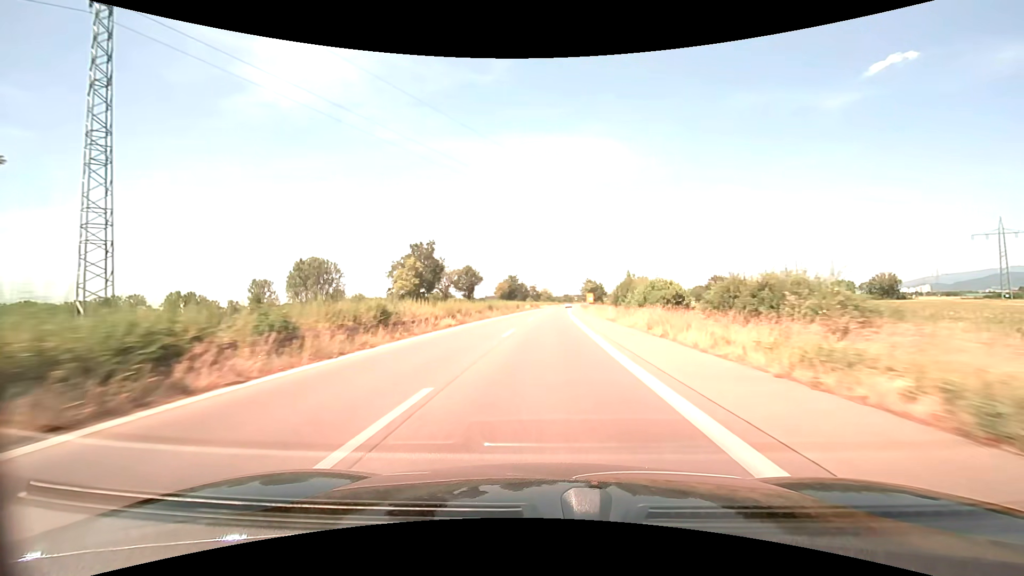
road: trunk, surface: asphalt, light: Day
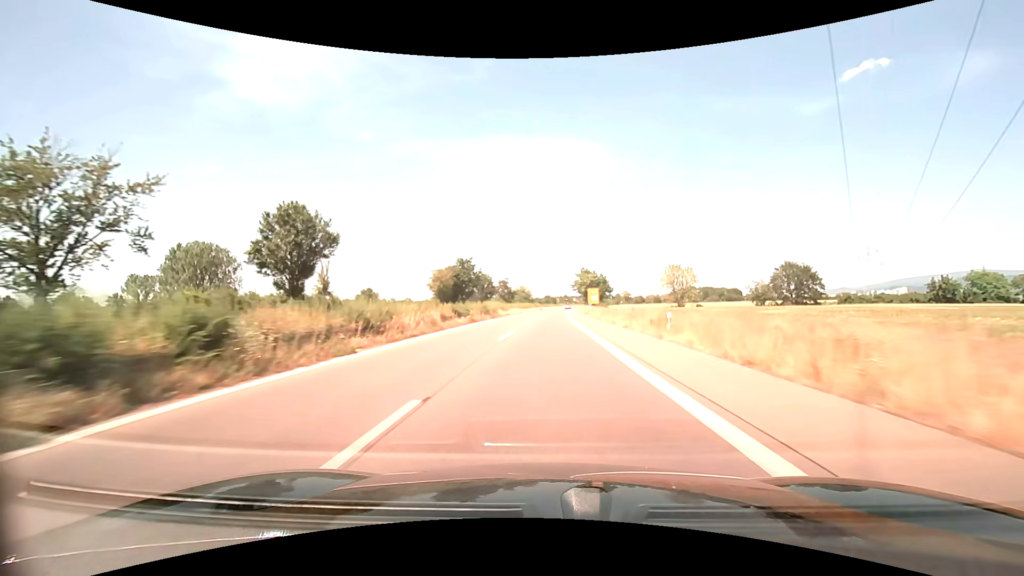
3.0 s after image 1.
(+1.7, +73.2) m; +2°
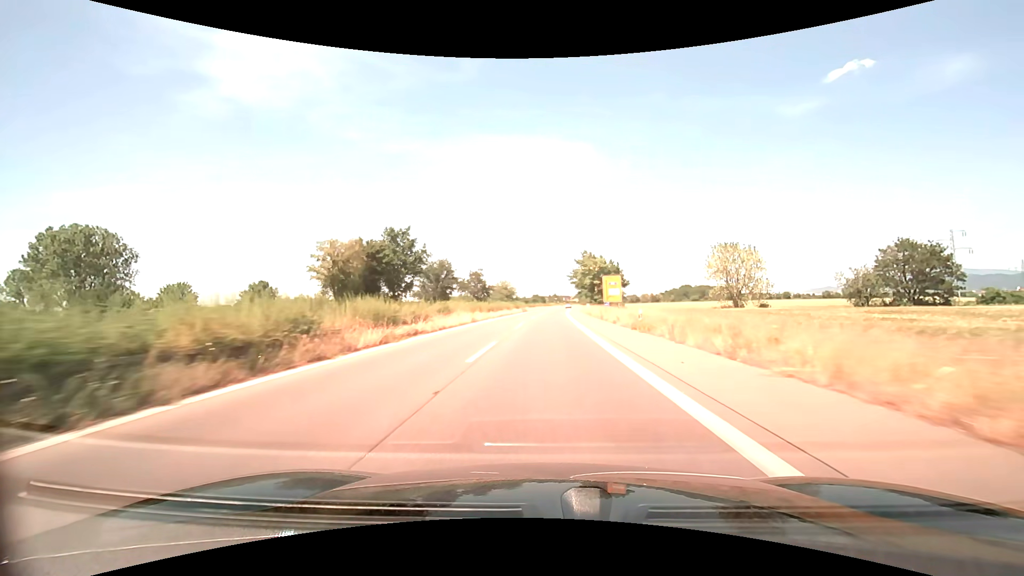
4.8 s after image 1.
(+0.5, +43.7) m; +1°
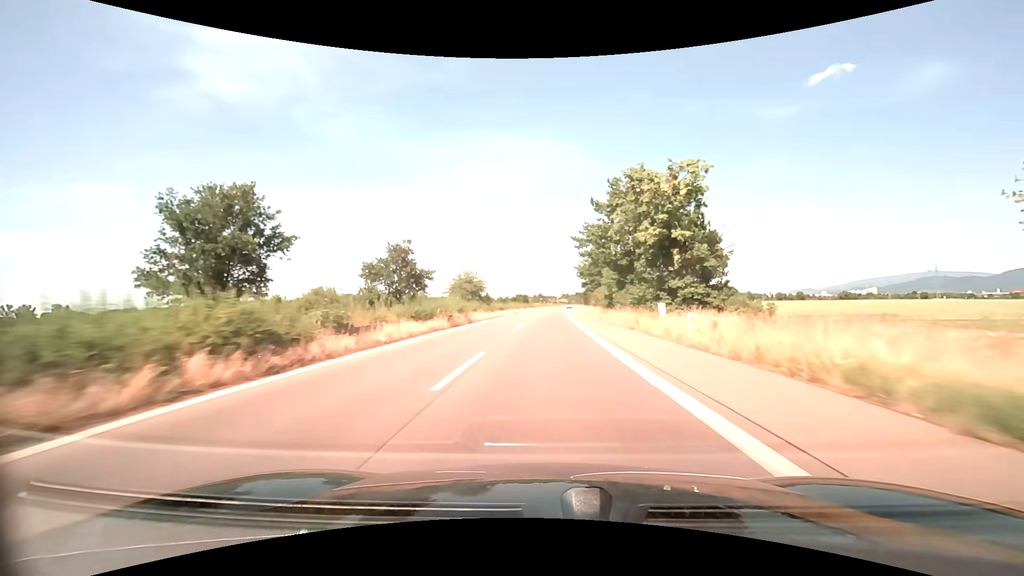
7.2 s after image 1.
(+0.9, +58.0) m; +2°
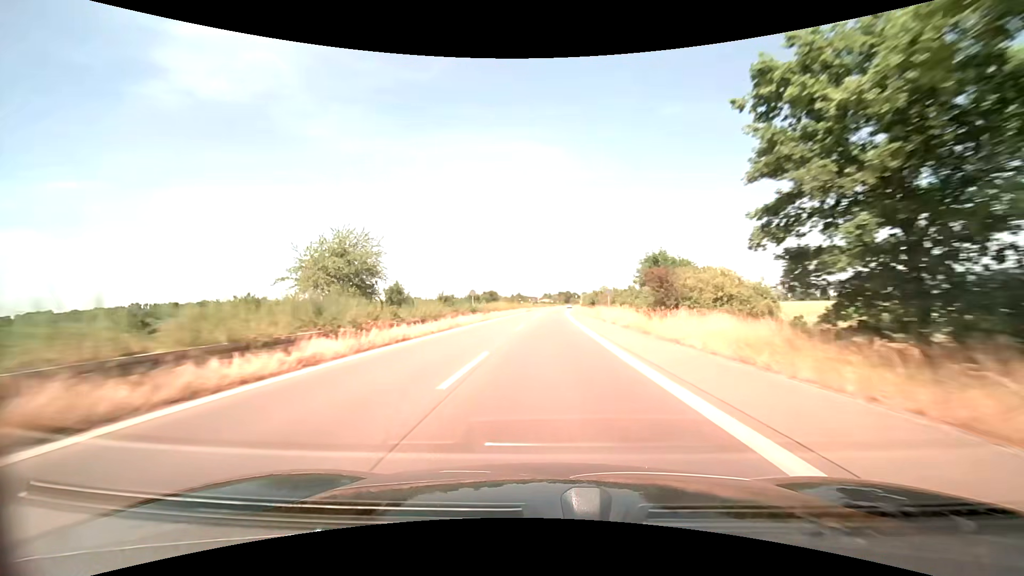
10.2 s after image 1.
(+1.3, +72.2) m; +2°
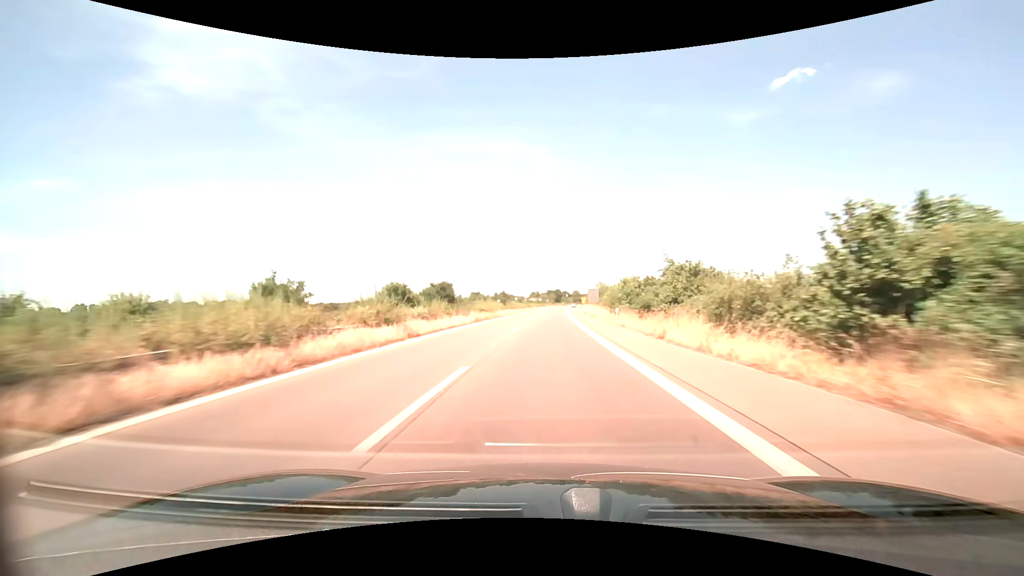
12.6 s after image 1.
(+0.9, +57.7) m; +1°
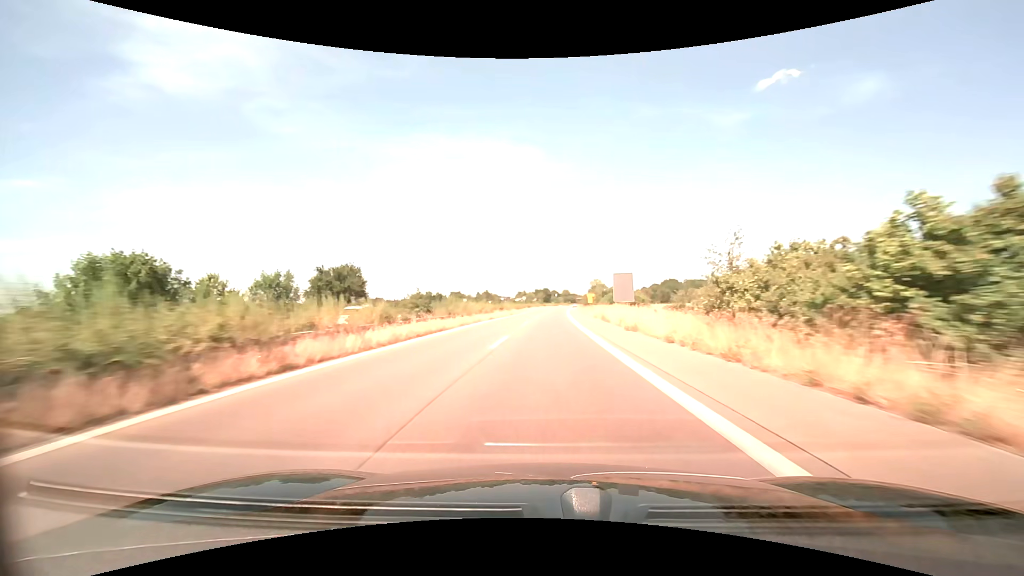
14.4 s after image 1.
(+0.6, +43.4) m; +1°
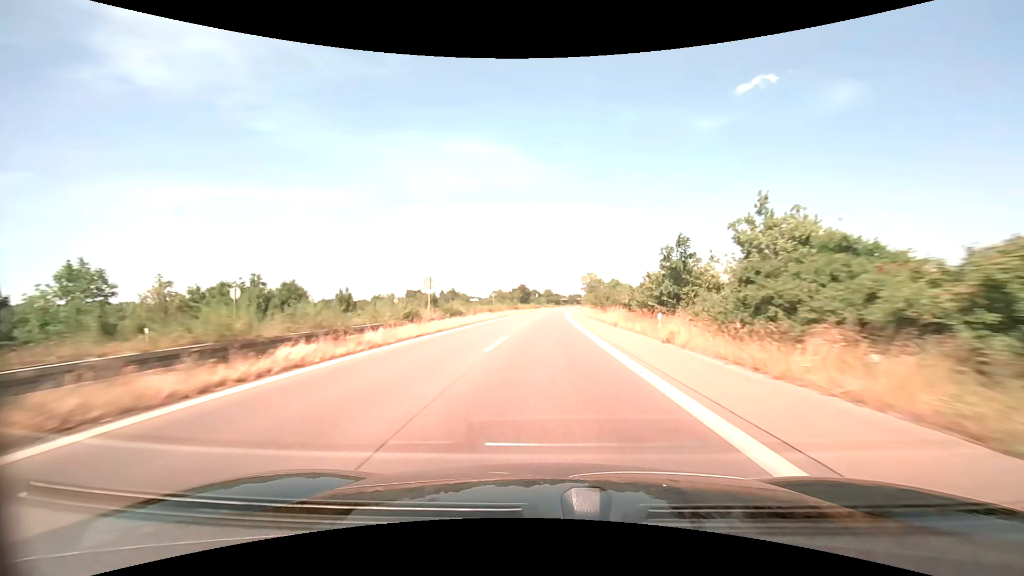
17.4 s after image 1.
(+1.4, +73.3) m; +2°
(0, +10) (0, +20) (0, +30) (0, +40) (0, +50) (+1, +60) (+1, +70) (+1, +80) (+2, +90) (+2, +100) m
